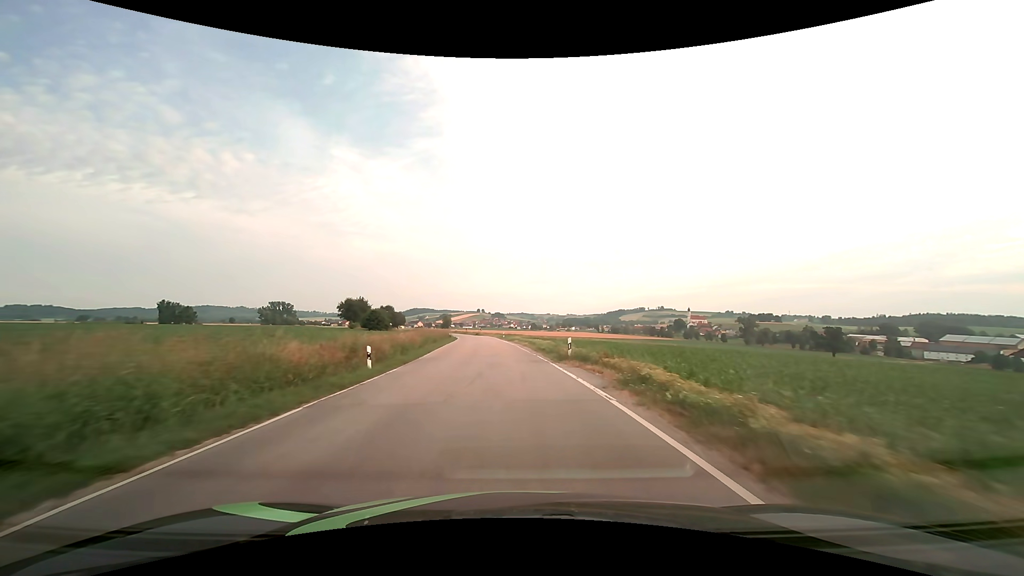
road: secondary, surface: asphalt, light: Day
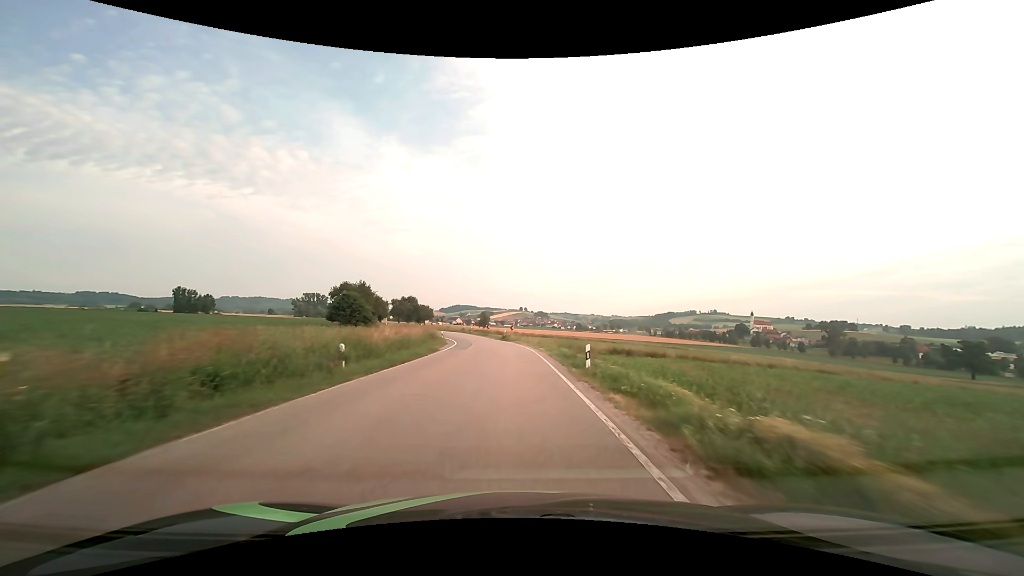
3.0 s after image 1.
(-2.9, +53.9) m; -5°
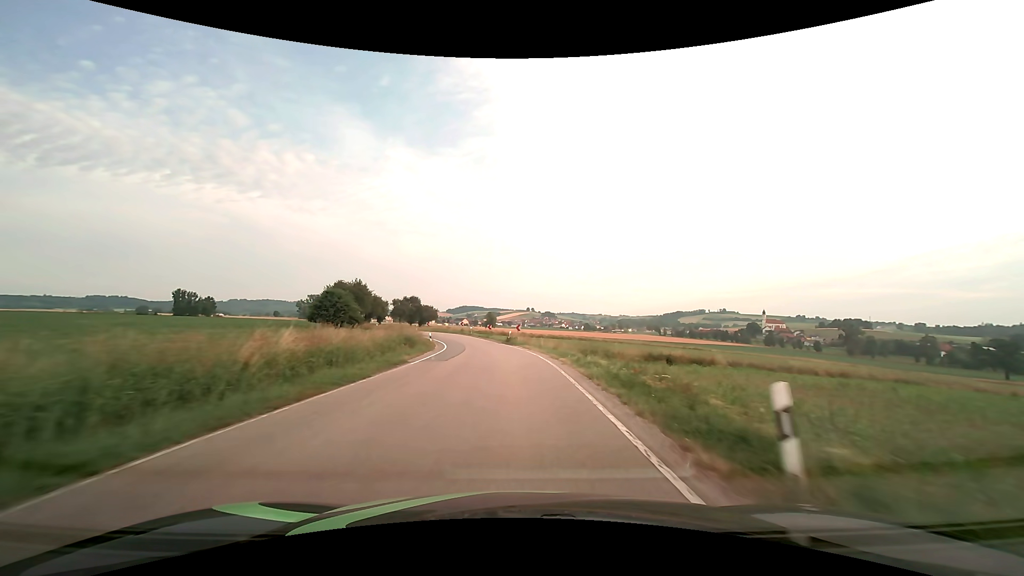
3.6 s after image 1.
(0.0, +10.8) m; -1°
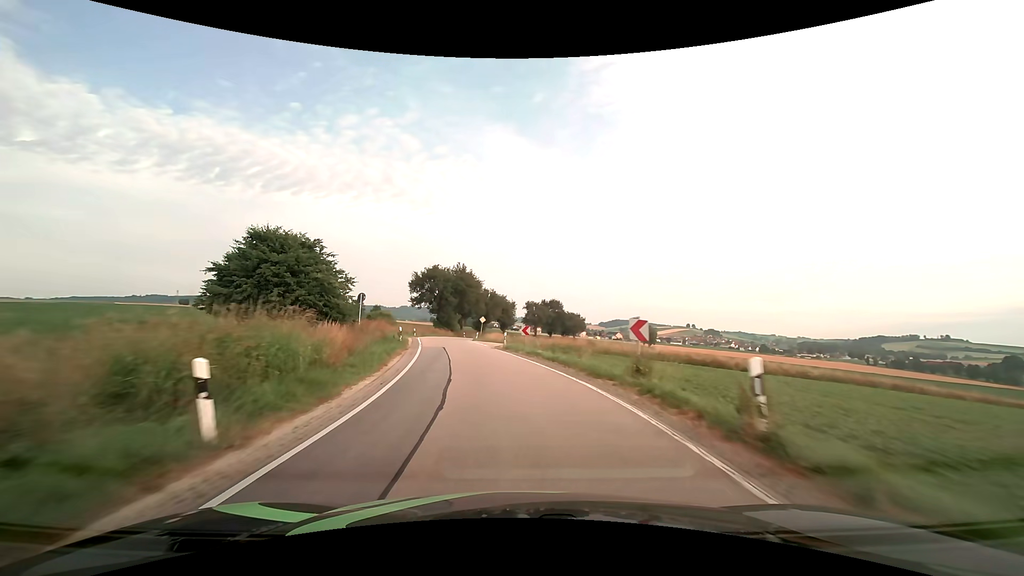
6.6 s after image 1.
(-6.2, +53.3) m; -17°
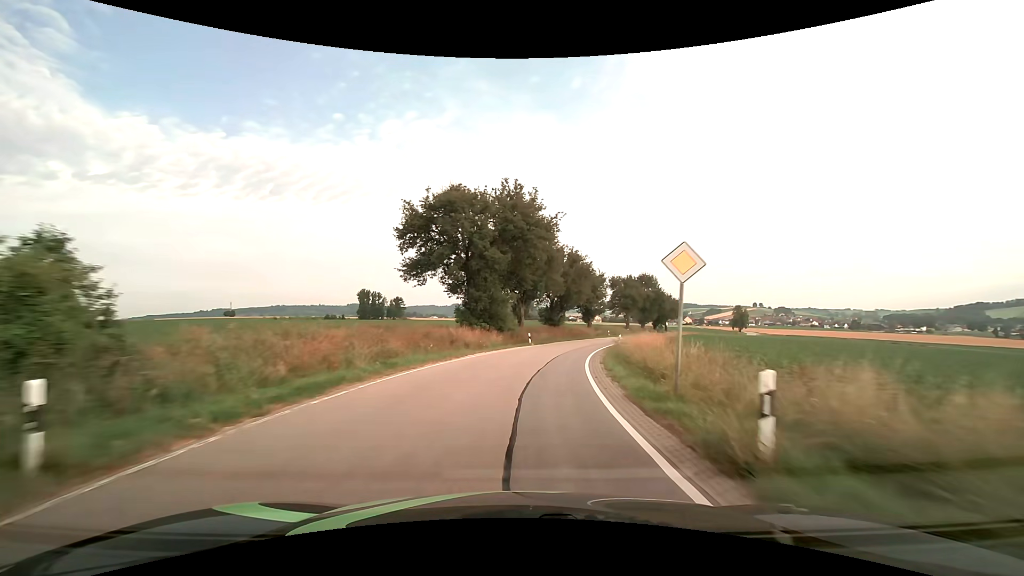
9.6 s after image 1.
(-6.5, +53.0) m; -6°
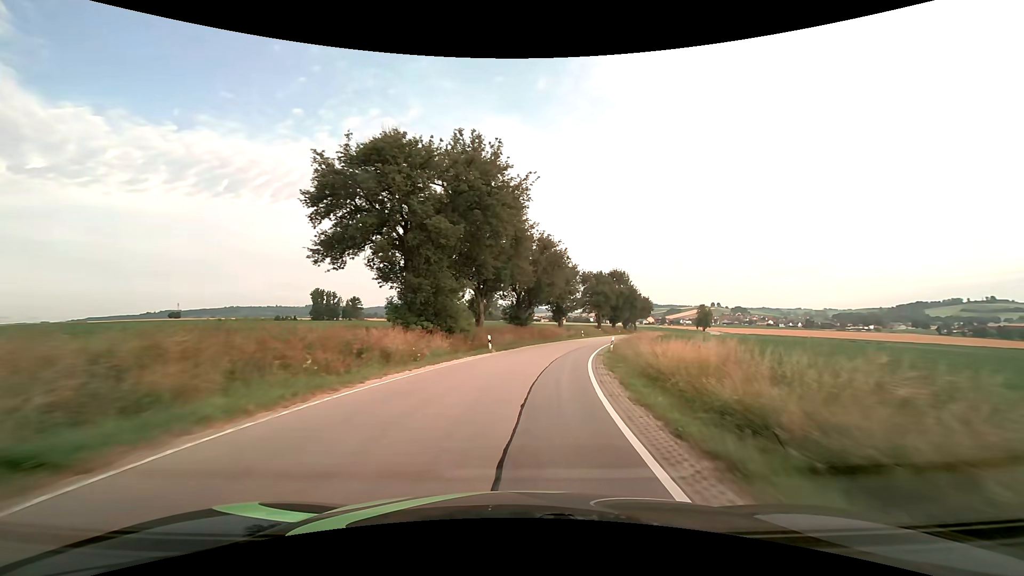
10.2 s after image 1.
(+0.4, +10.7) m; +4°
